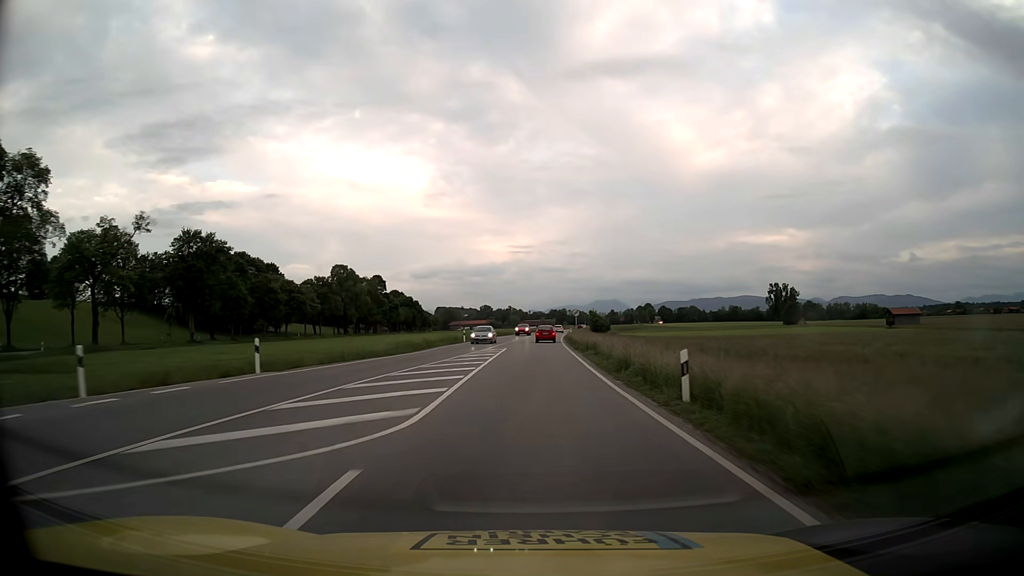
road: primary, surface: asphalt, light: Day
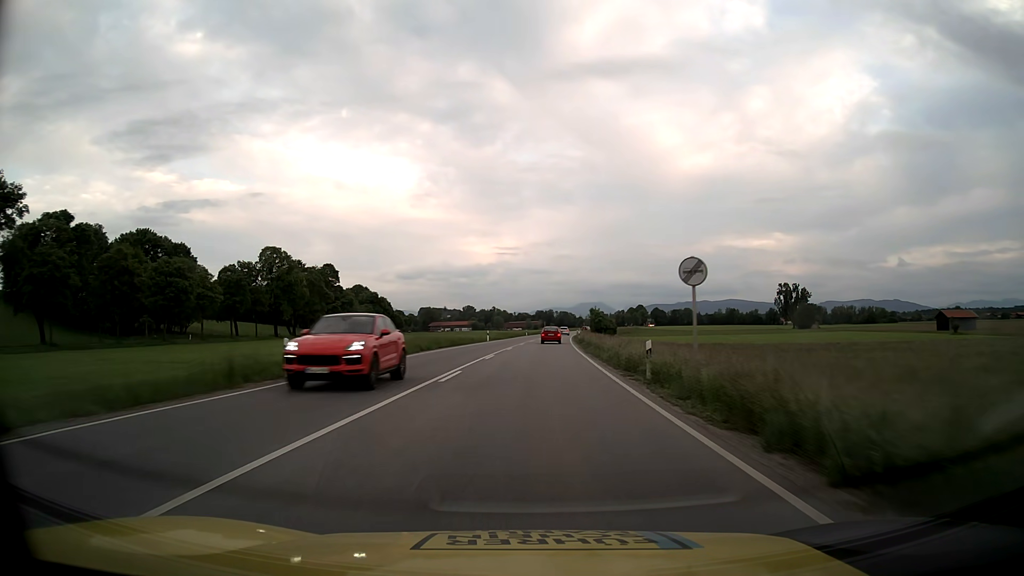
(+0.5, +44.5) m; +1°
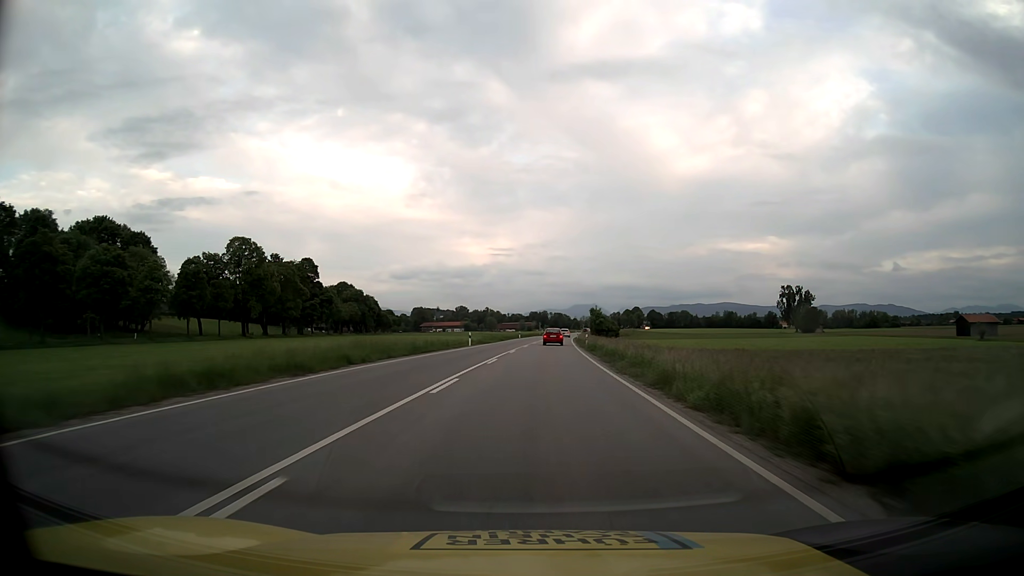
(+0.1, +14.8) m; 0°
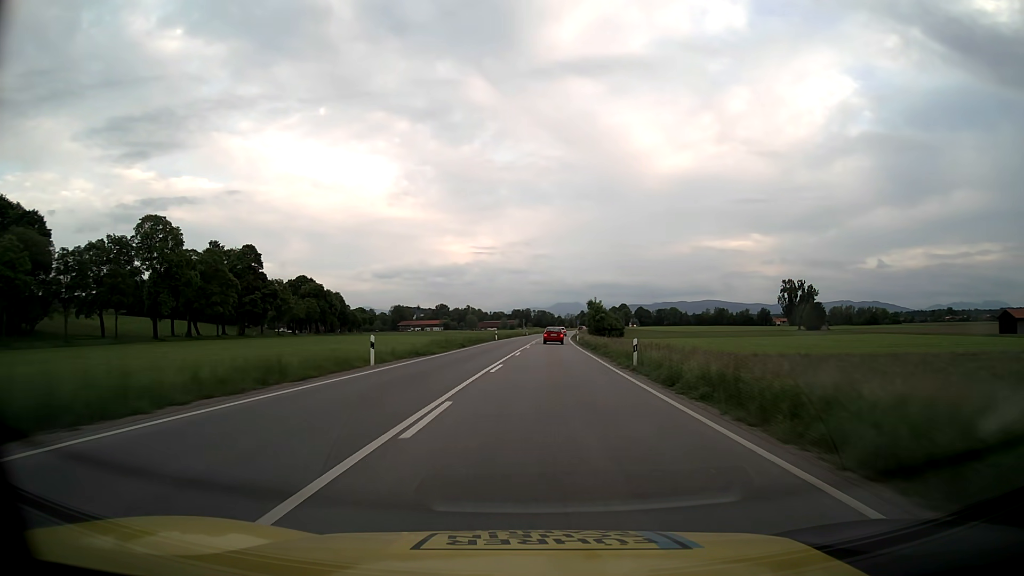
(+0.4, +29.7) m; +1°
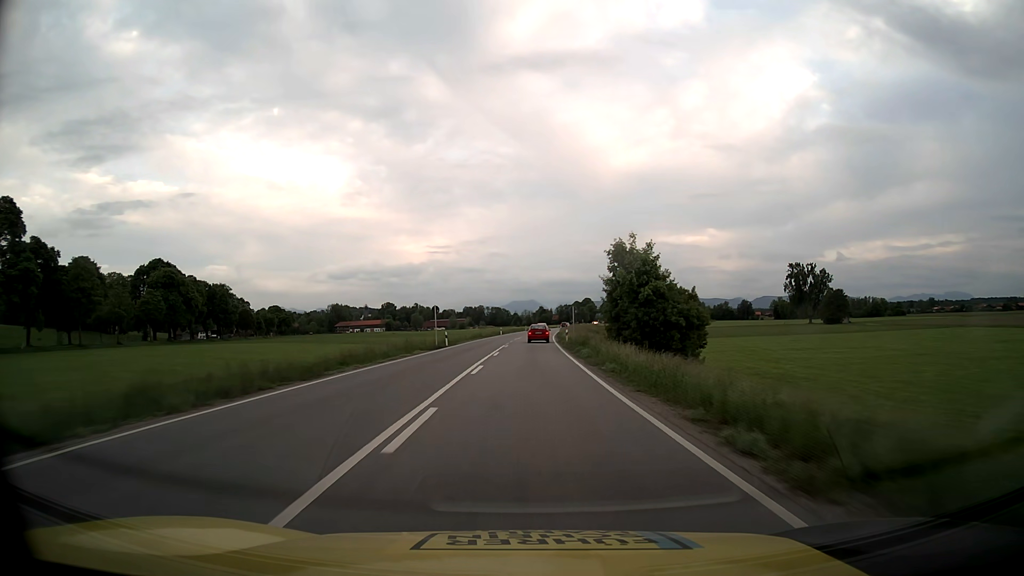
(+2.7, +72.8) m; +4°
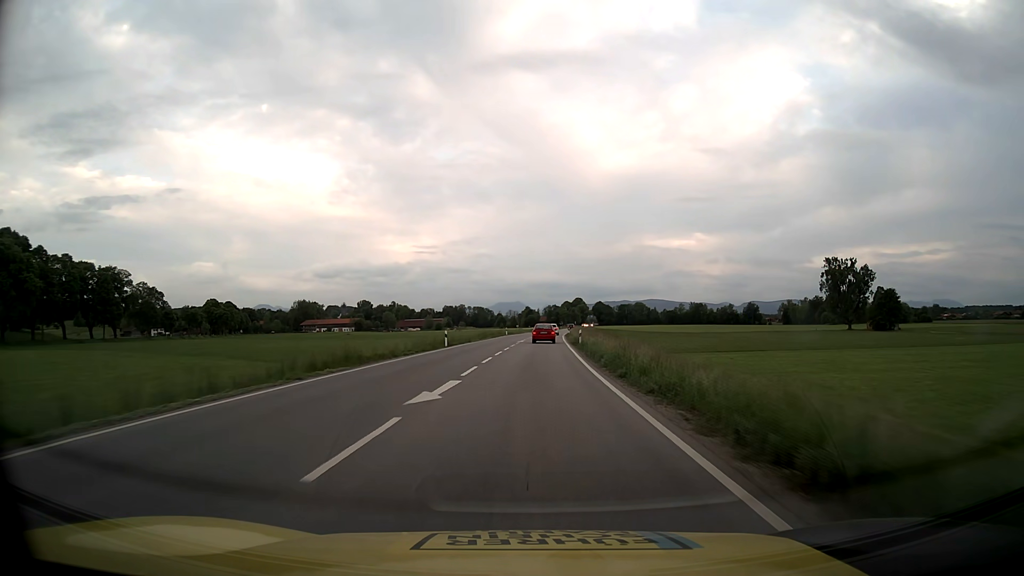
(+0.5, +55.3) m; +1°
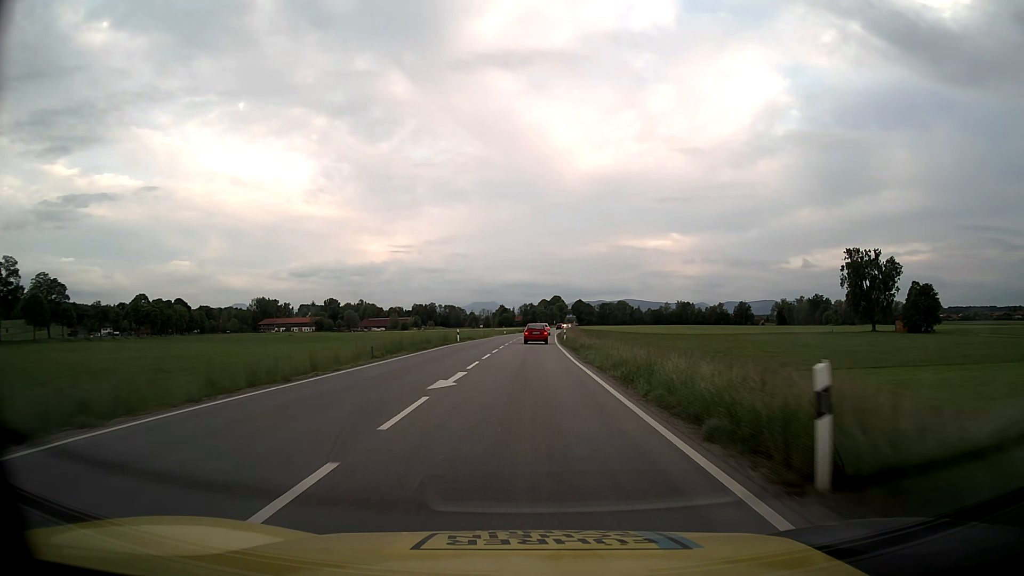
(+0.7, +39.0) m; +2°
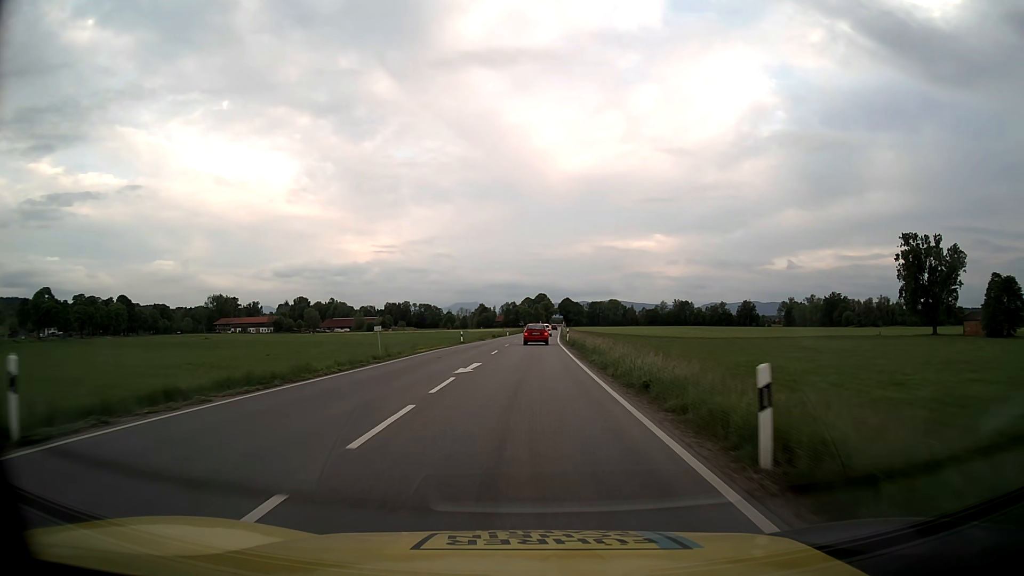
(+0.6, +49.1) m; +1°
(0, +10) (0, +20) (0, +30) (0, +40) (+1, +50) (+1, +60) (+1, +70) (+2, +80) (+2, +90) (+3, +100) m
